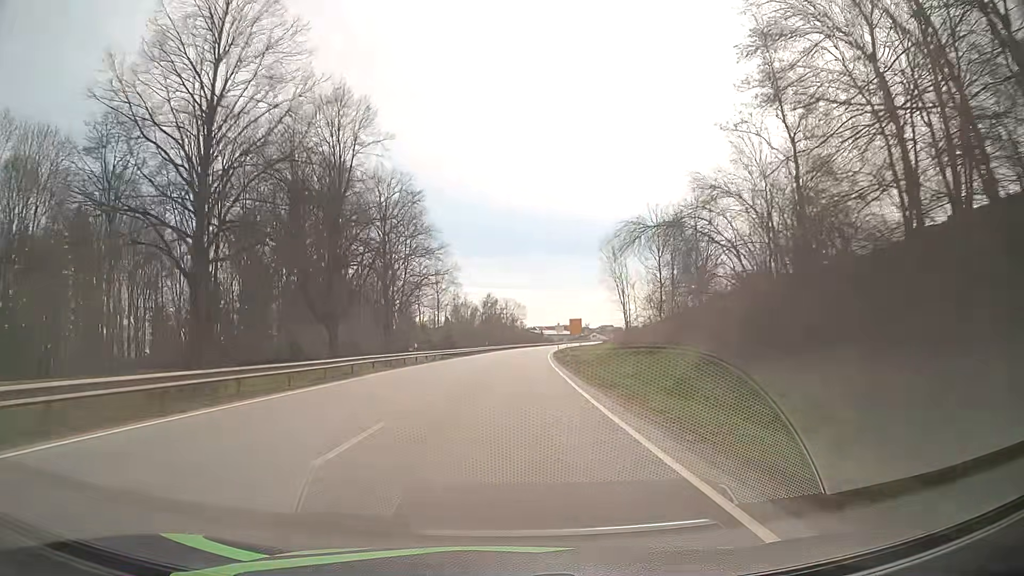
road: primary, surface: asphalt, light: Day
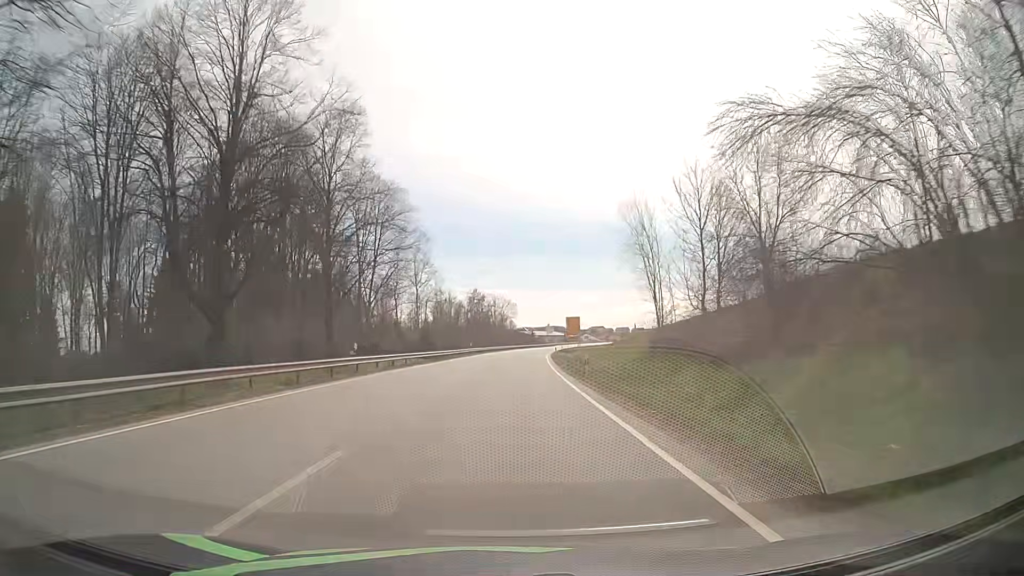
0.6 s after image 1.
(+0.1, +15.1) m; +1°
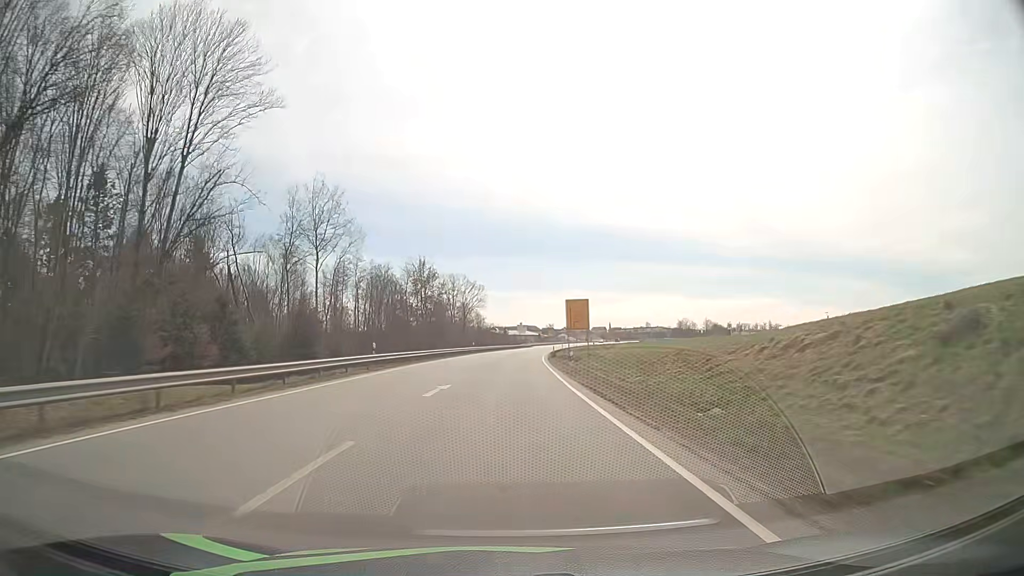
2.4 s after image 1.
(+1.1, +44.9) m; +2°
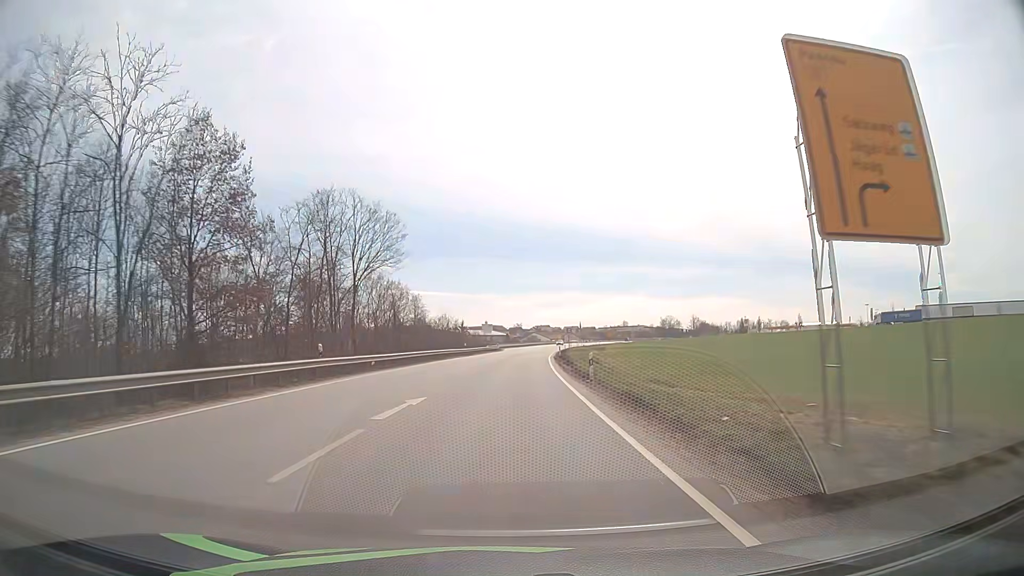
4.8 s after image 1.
(+1.6, +59.4) m; +3°
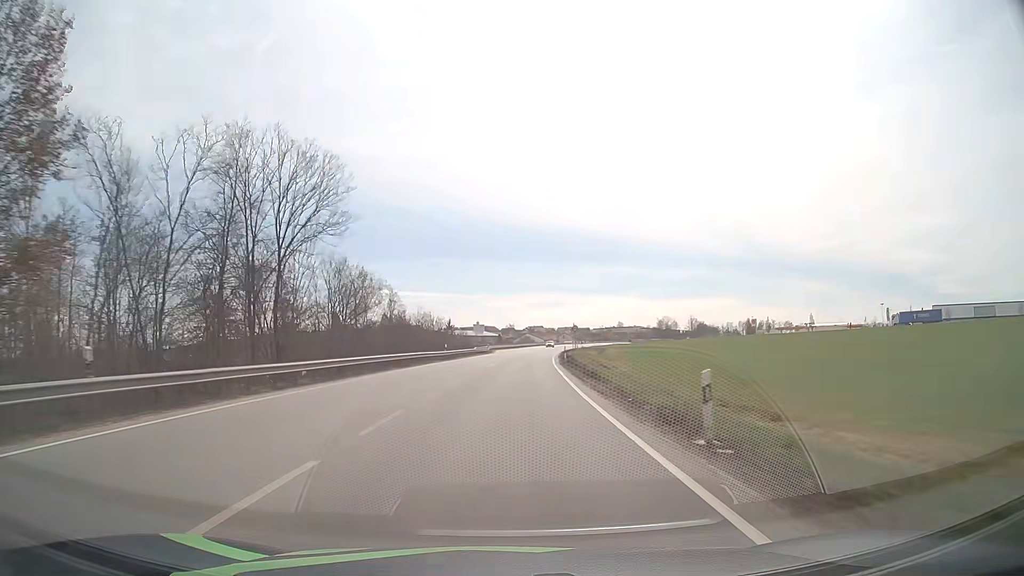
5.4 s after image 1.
(+0.1, +14.8) m; +1°
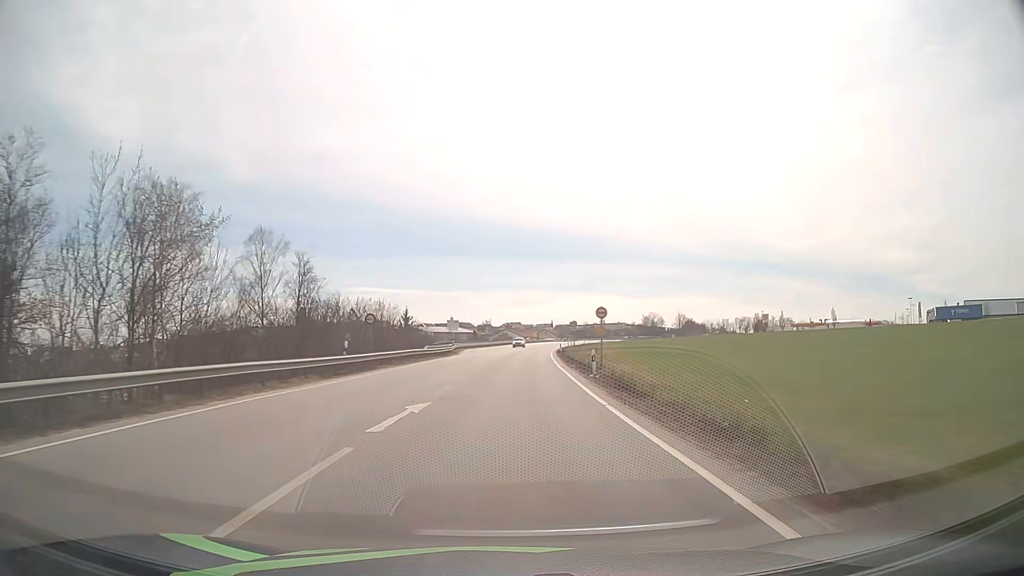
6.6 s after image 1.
(+0.4, +29.1) m; +2°
(0, +10) (0, +20) (+1, +30) (+1, +40) (+2, +50) (+2, +60) (+3, +70) (+4, +80) (+5, +90) (+5, +100) m
